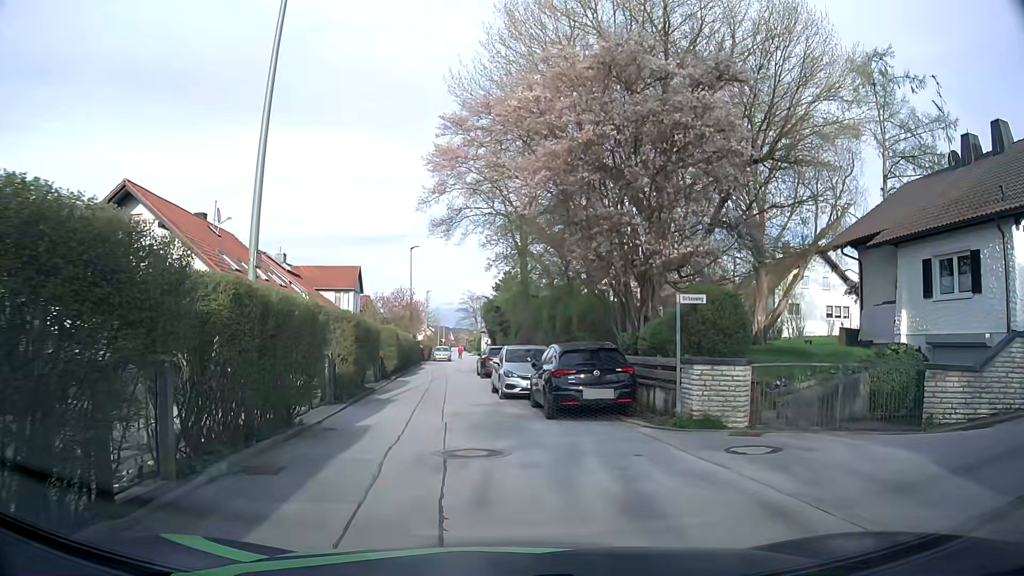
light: Day
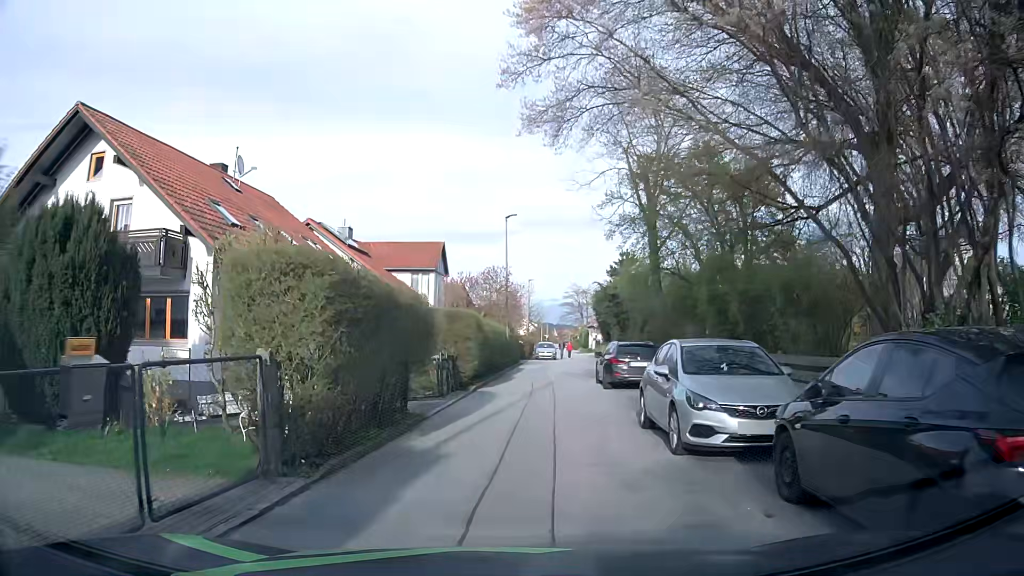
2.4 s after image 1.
(-0.8, +10.2) m; -9°
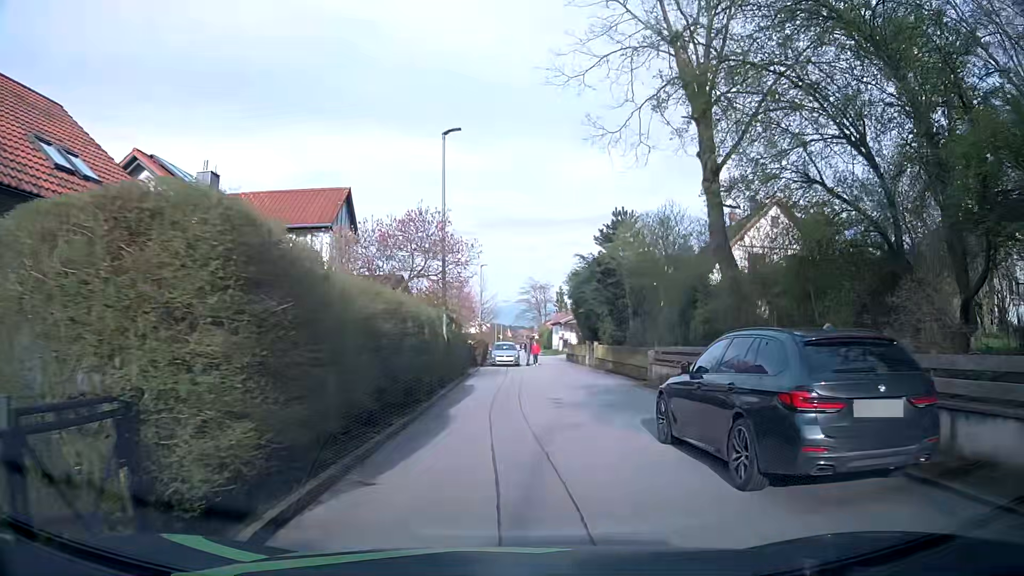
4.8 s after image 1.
(+0.1, +15.0) m; +3°
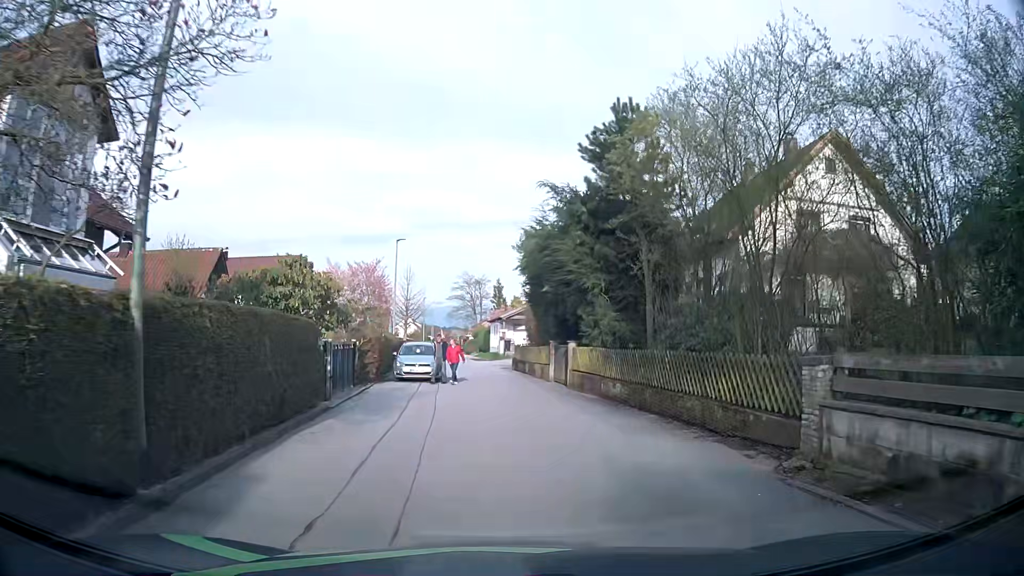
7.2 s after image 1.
(+0.9, +15.3) m; +7°
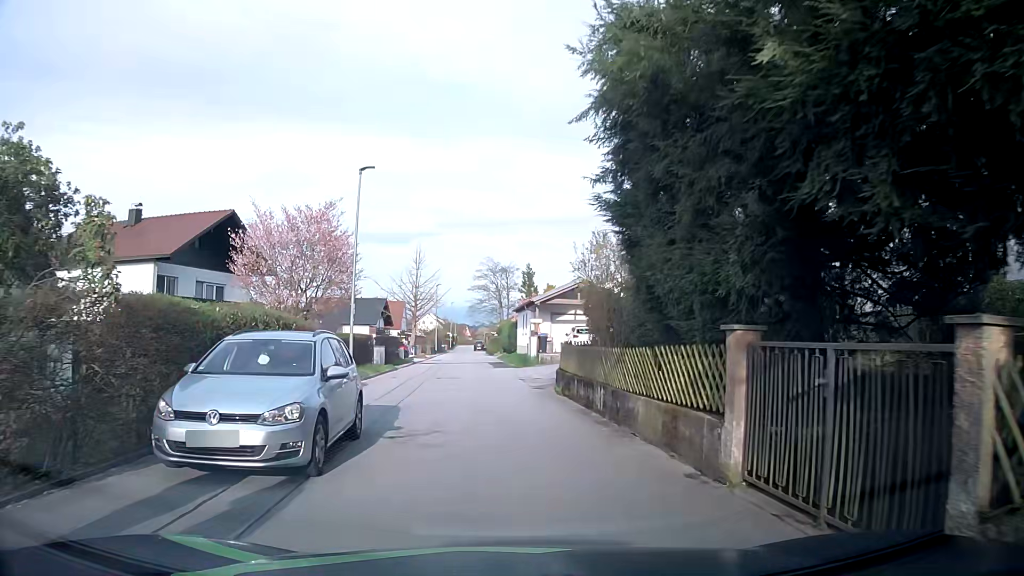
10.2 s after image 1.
(-0.3, +18.3) m; -4°
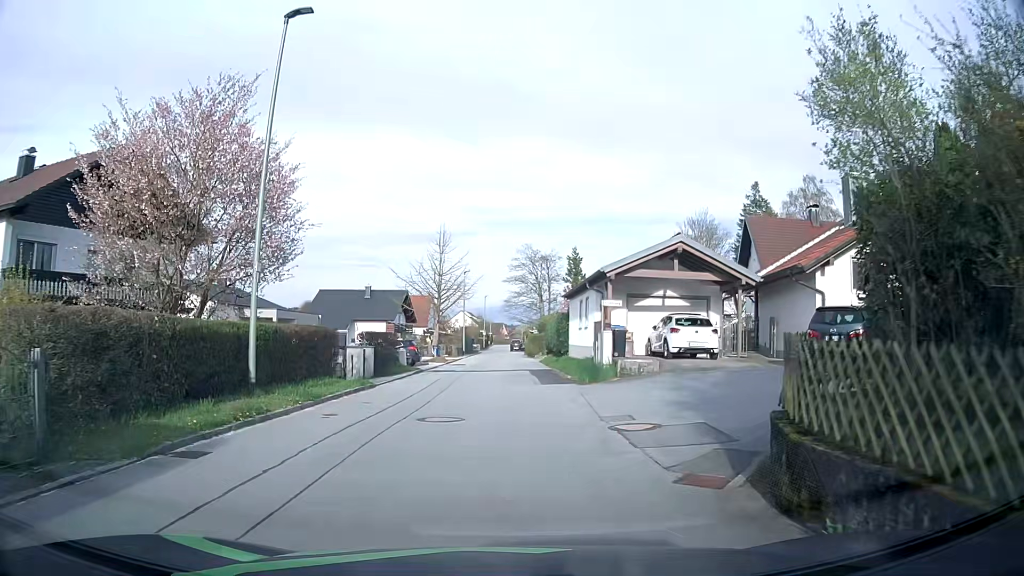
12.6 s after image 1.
(-0.3, +13.7) m; -1°
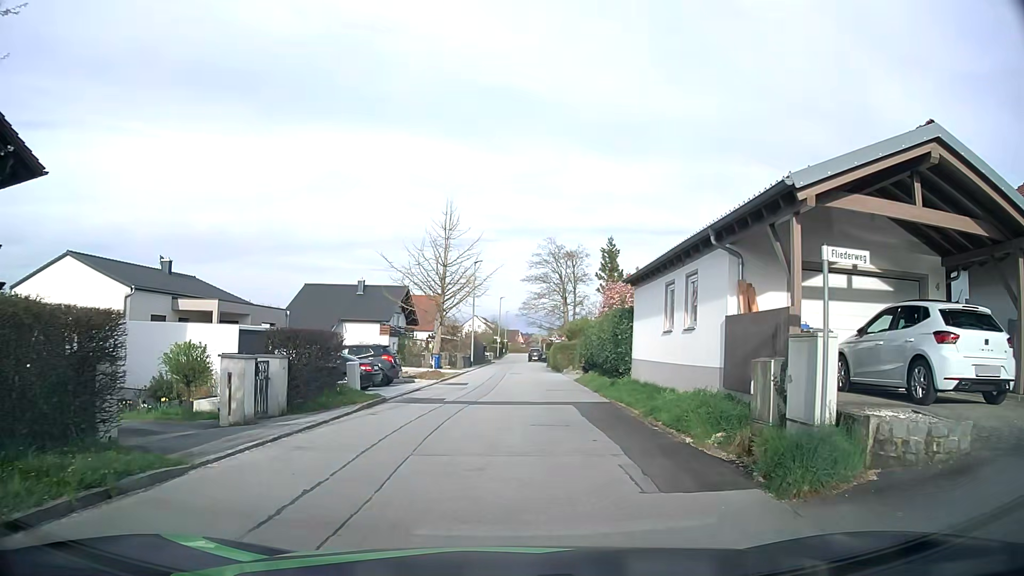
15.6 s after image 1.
(-0.5, +13.0) m; -3°
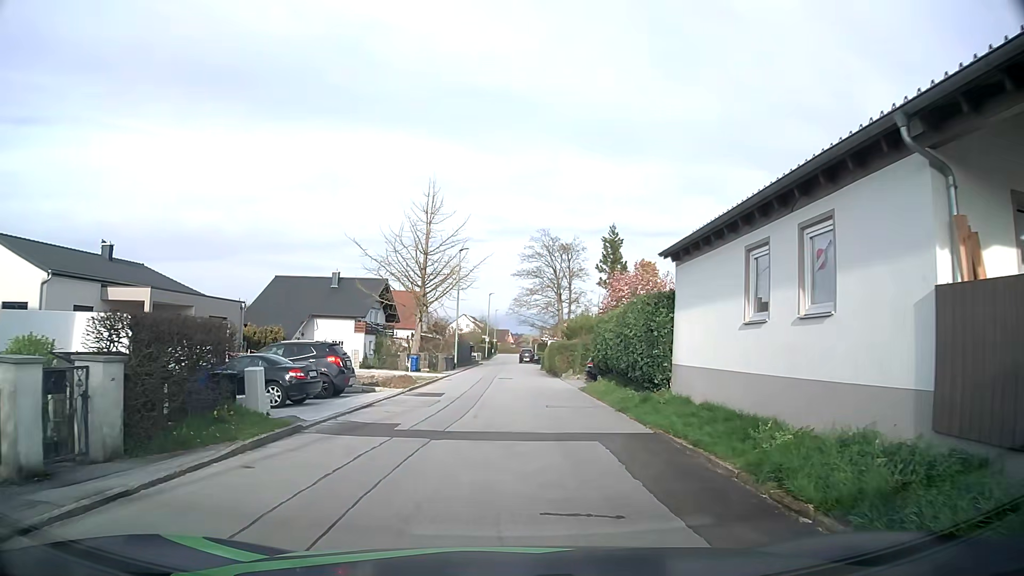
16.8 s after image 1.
(+0.1, +6.7) m; +1°
(0, +10) (0, +20) (+1, +30) (+1, +40) (0, +50) (0, +60) (0, +70) (0, +80) (+1, +90) (+2, +100) m
